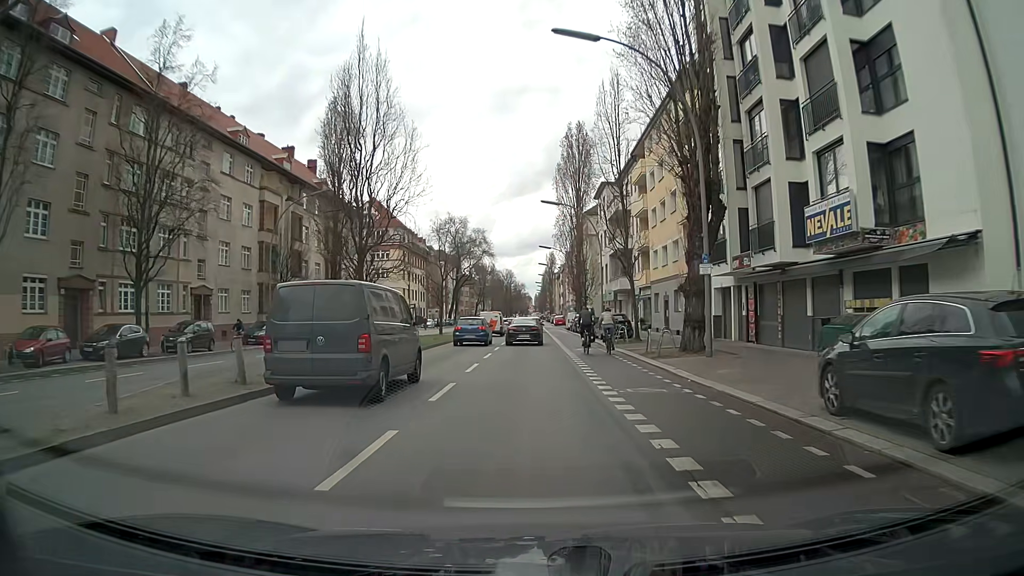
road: secondary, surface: asphalt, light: Day
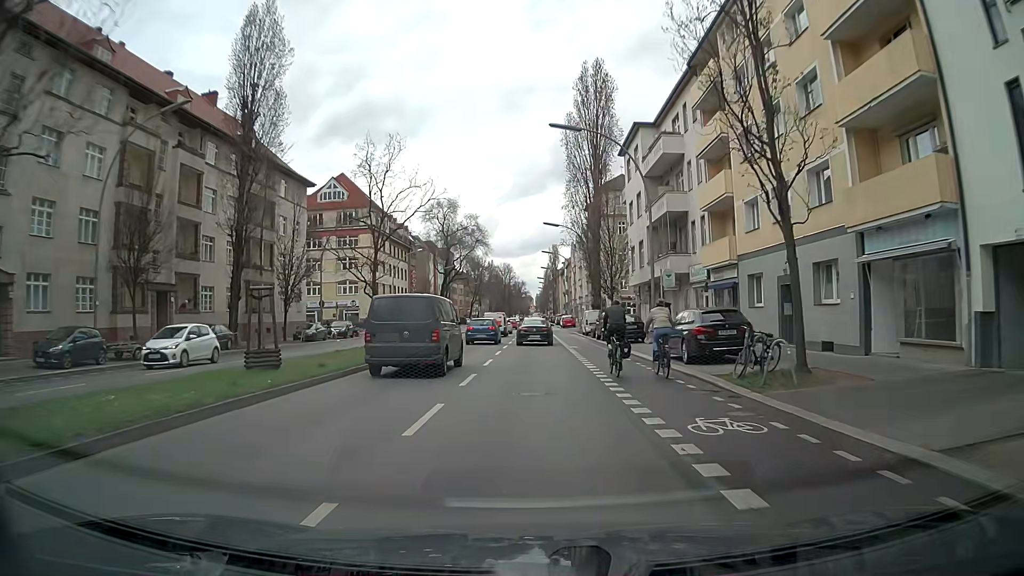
(+0.2, +21.6) m; +1°
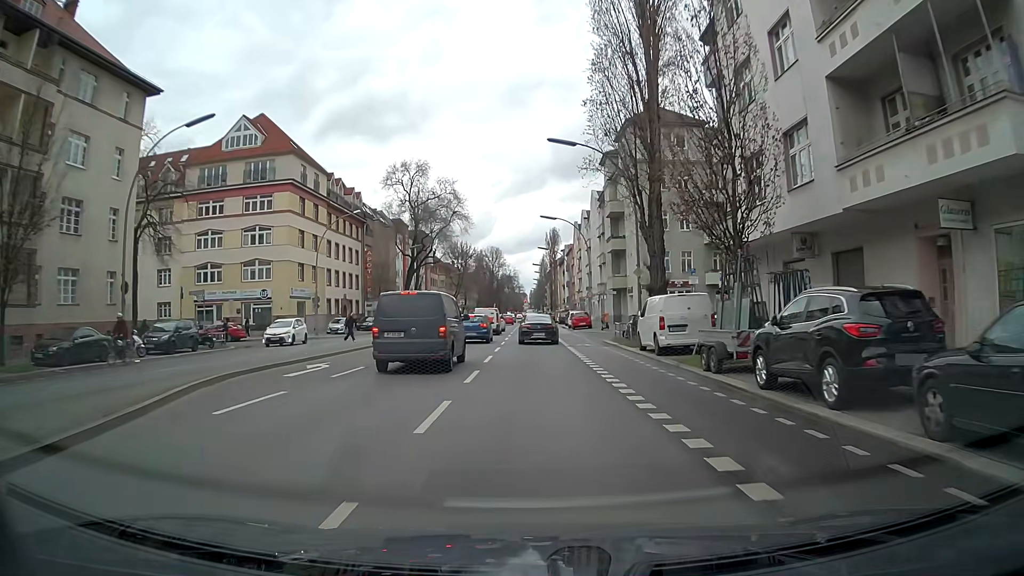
(-0.3, +30.2) m; 0°
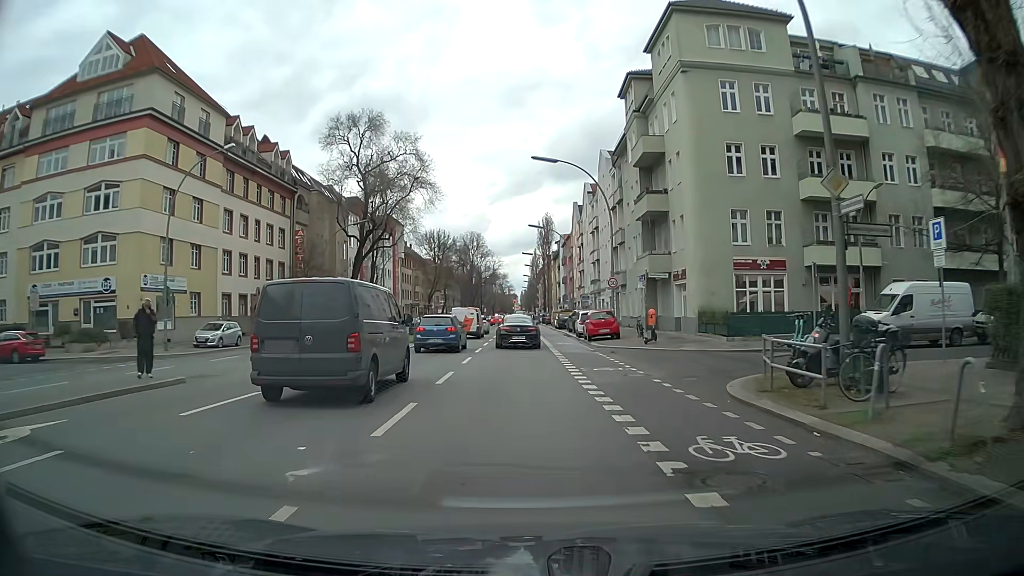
(+0.5, +24.1) m; +1°
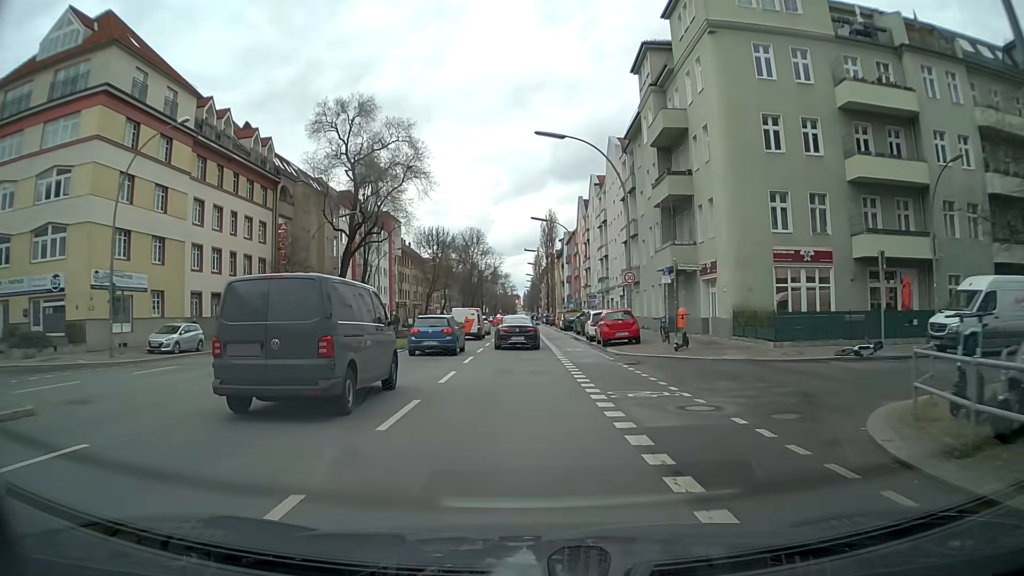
(0.0, +5.5) m; -1°
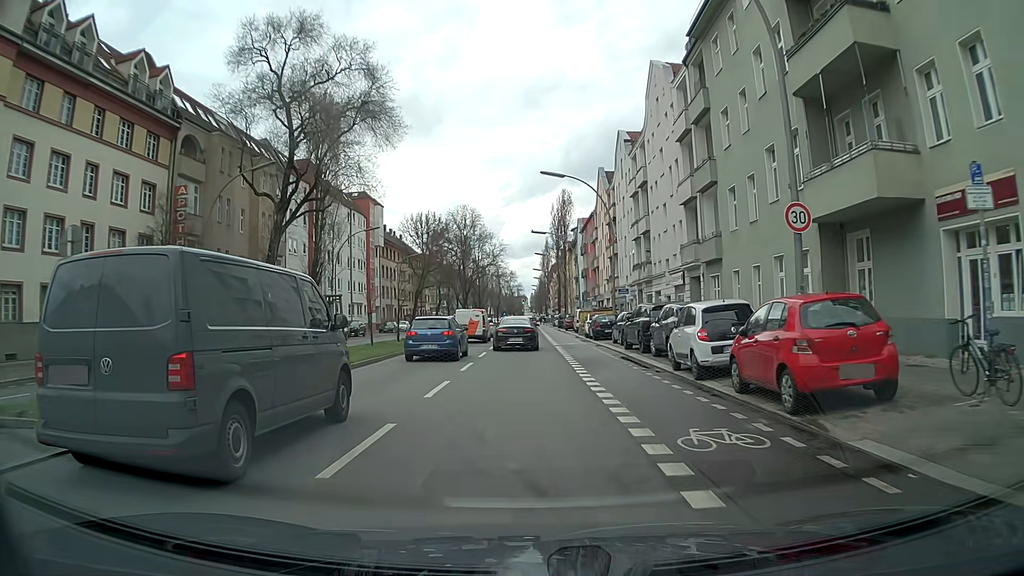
(+0.2, +20.4) m; 0°
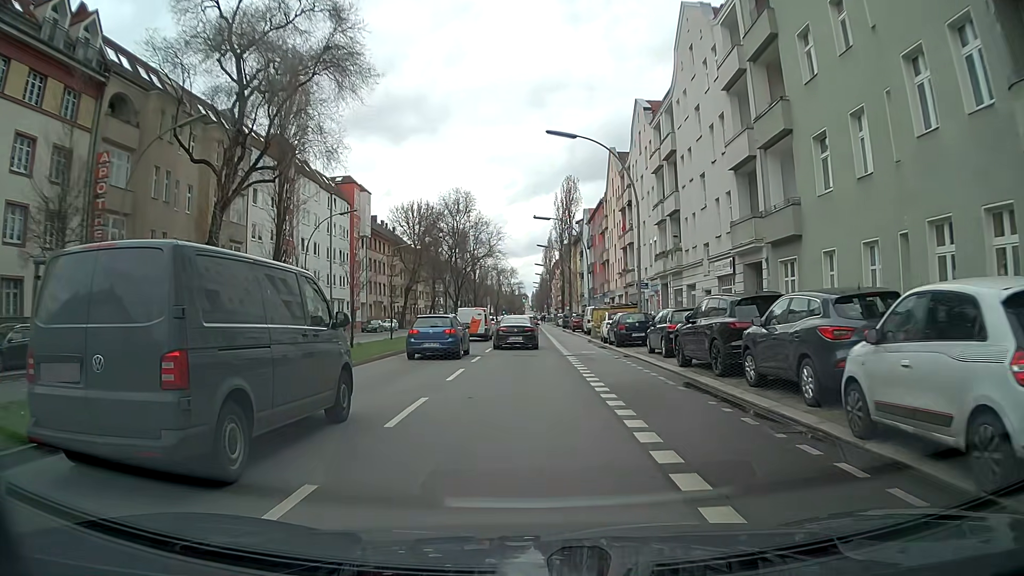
(0.0, +9.4) m; -1°
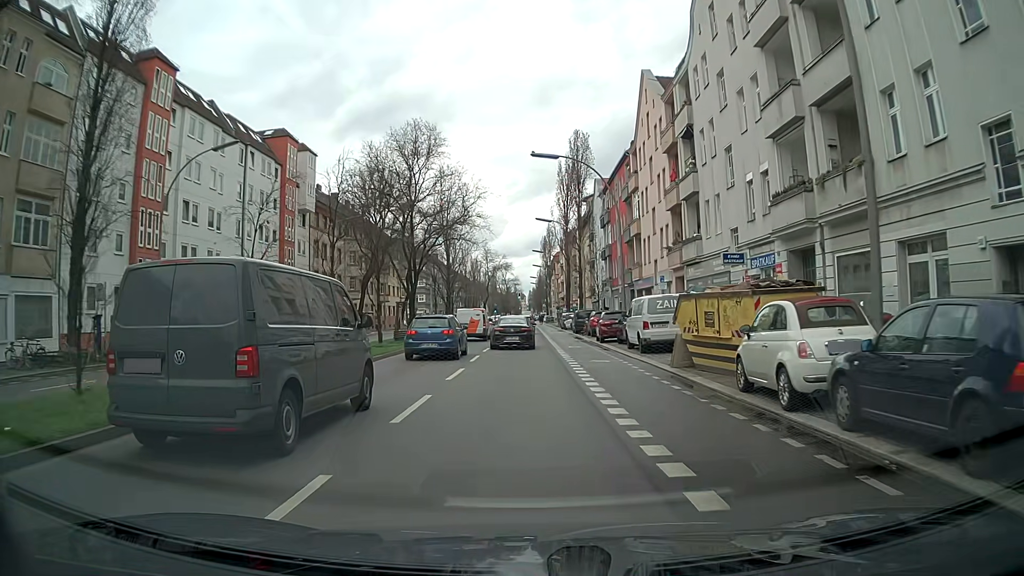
(+0.3, +23.6) m; +1°
(0, +10) (0, +20) (0, +30) (0, +40) (0, +50) (0, +60) (0, +70) (0, +80) (0, +90) (0, +100) m
